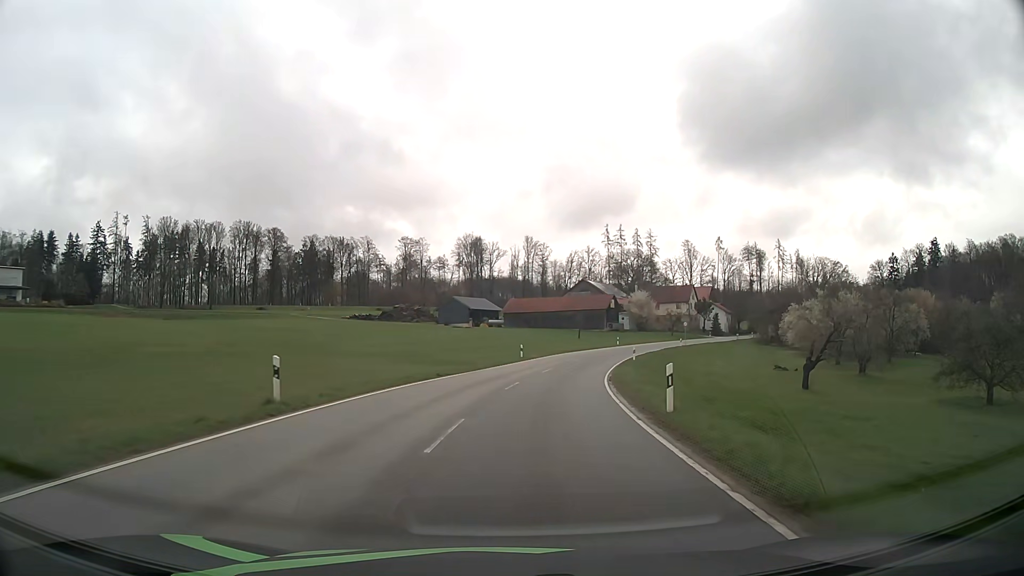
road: tertiary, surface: asphalt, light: Day
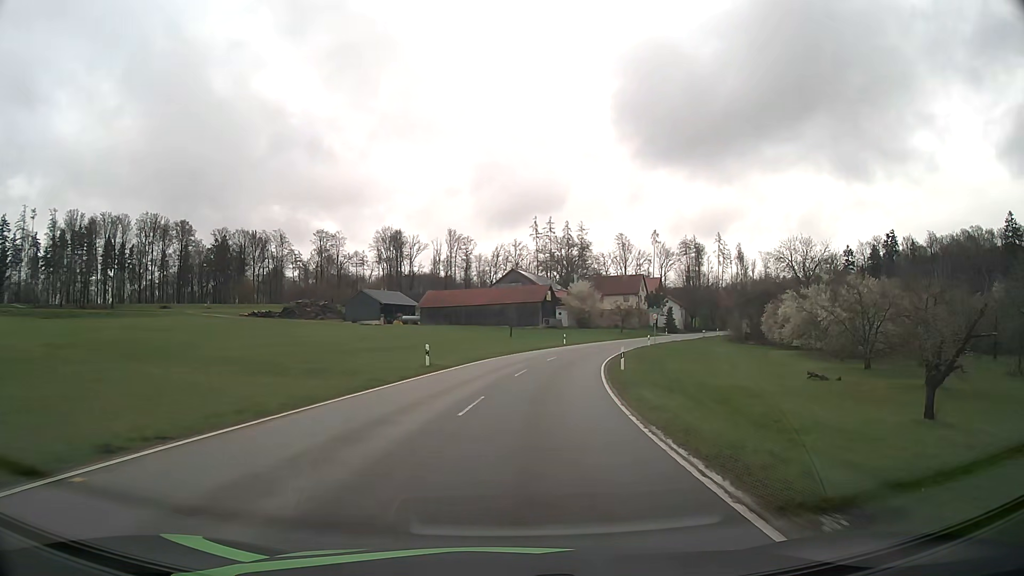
(+1.1, +20.1) m; +6°
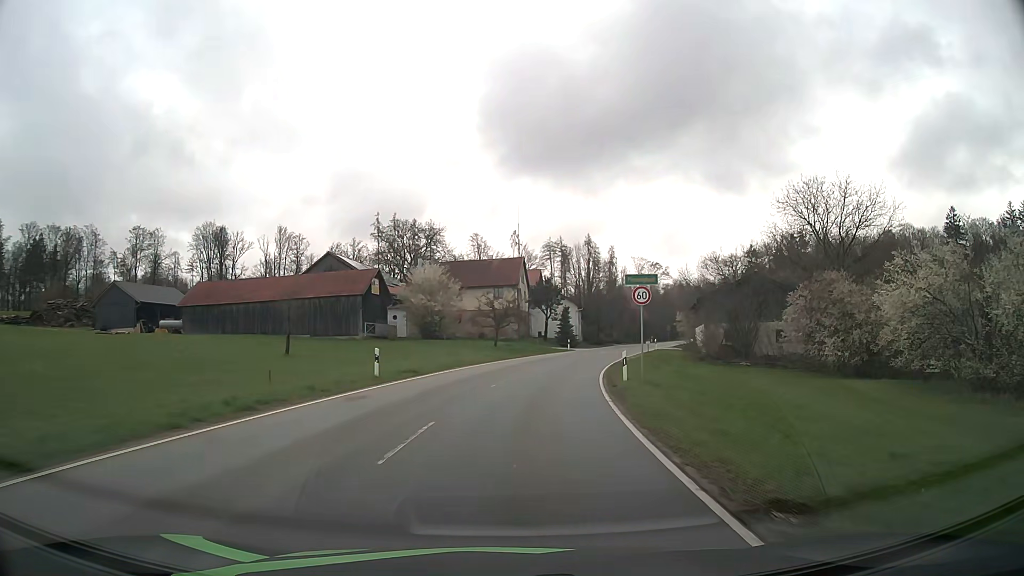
(+4.4, +40.7) m; +13°
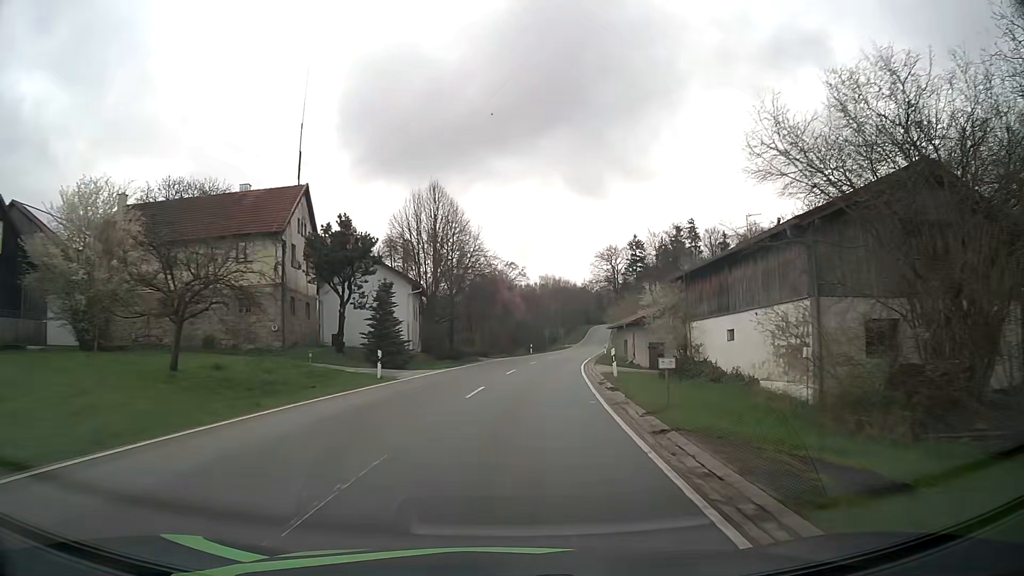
(+4.6, +38.6) m; +13°
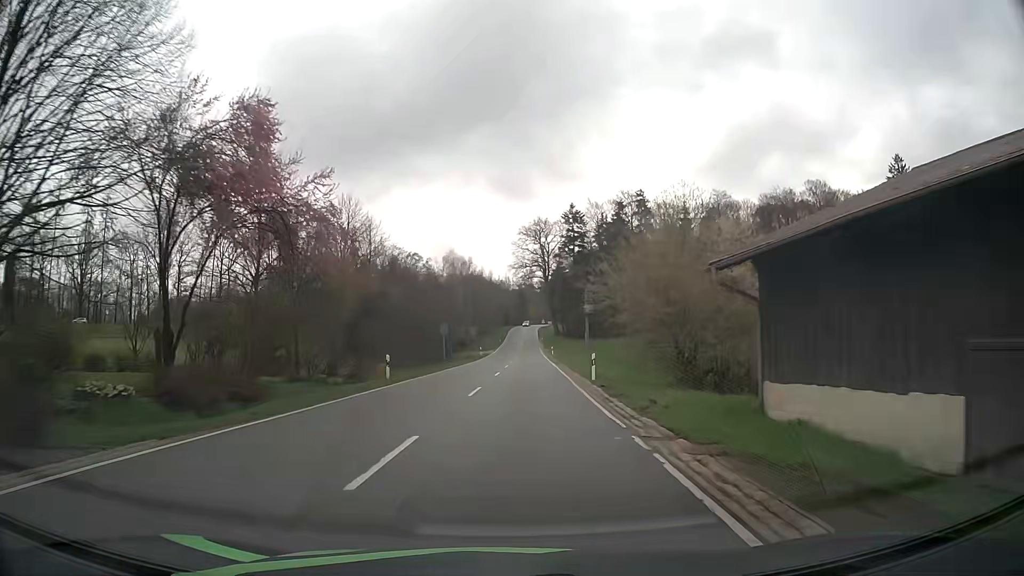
(+3.8, +45.9) m; +8°
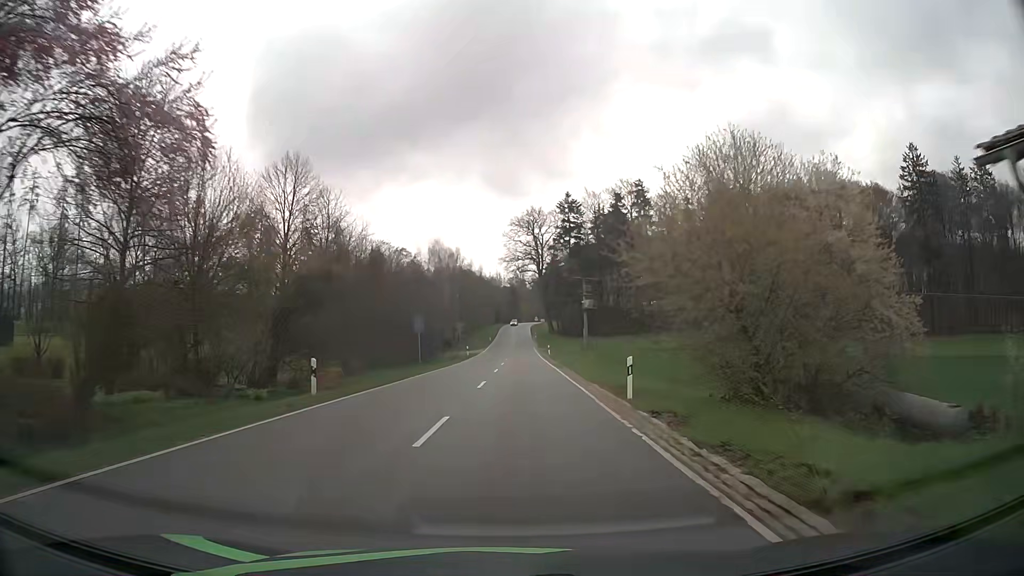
(+0.1, +9.3) m; +1°
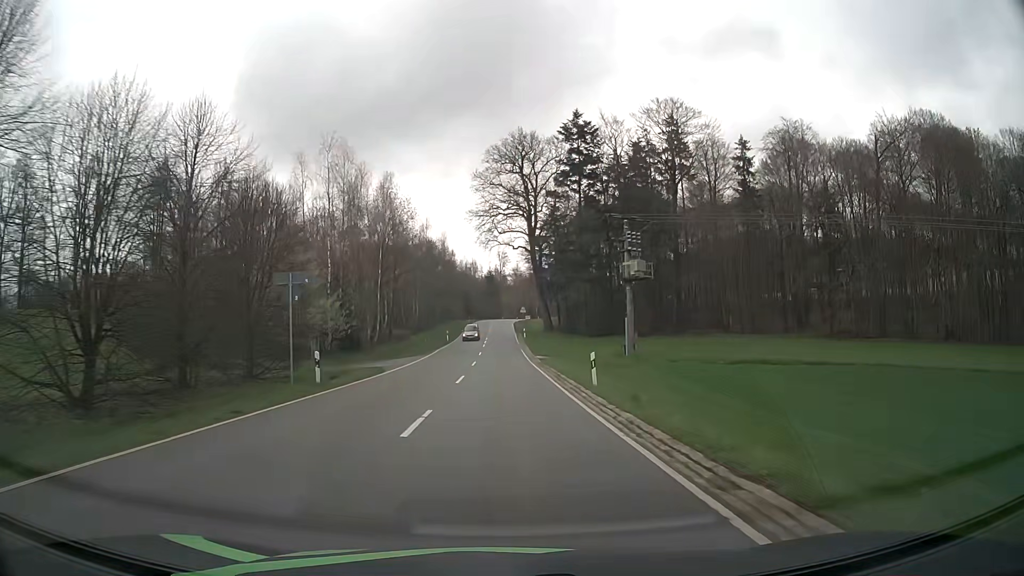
(+1.2, +47.7) m; +2°
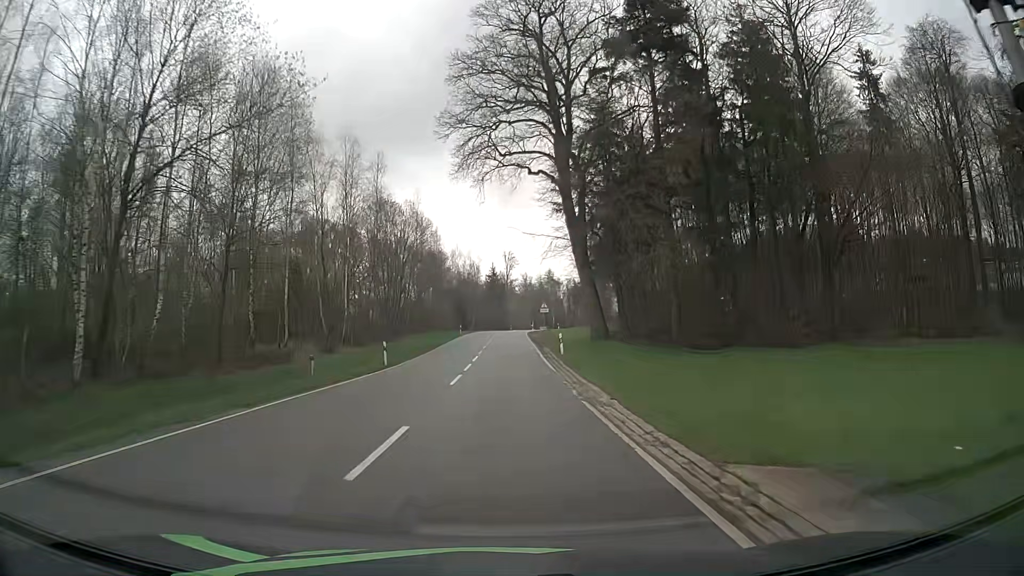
(-0.1, +39.4) m; 0°
(0, +10) (0, +20) (0, +30) (0, +40) (0, +50) (0, +60) (0, +70) (0, +80) (+1, +90) (+2, +100) m
